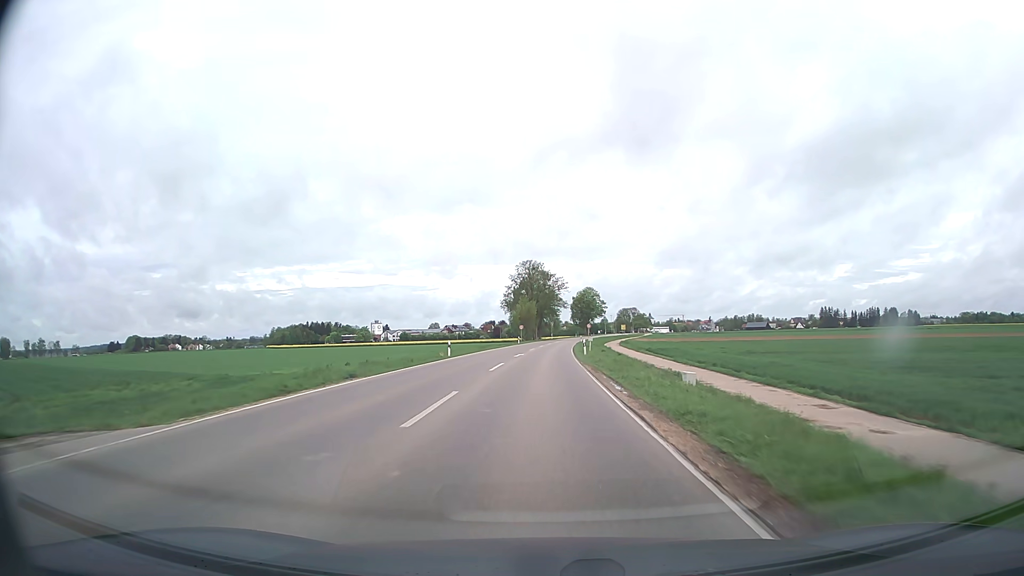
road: tertiary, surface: asphalt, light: Day
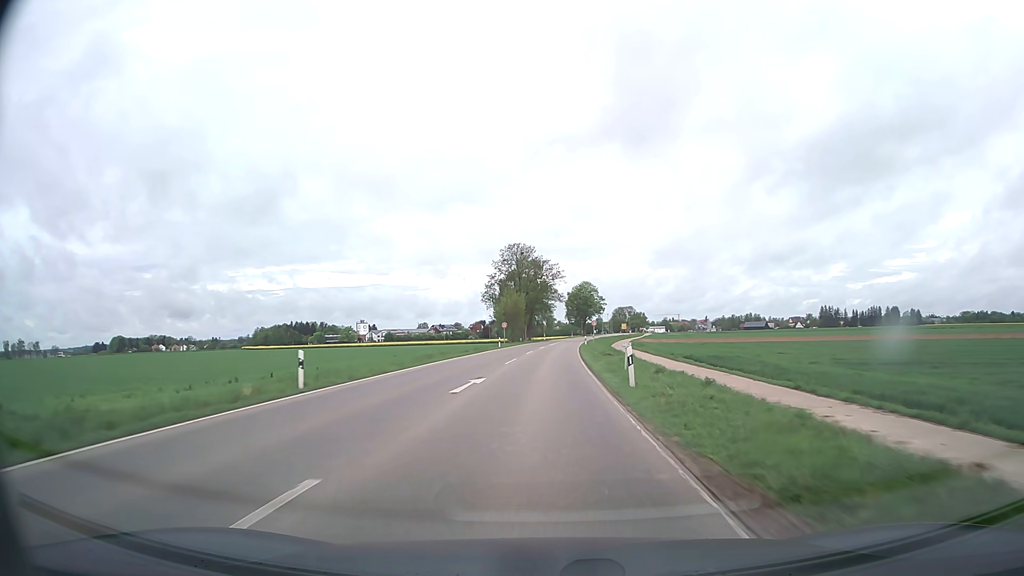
(+0.1, +24.8) m; +1°
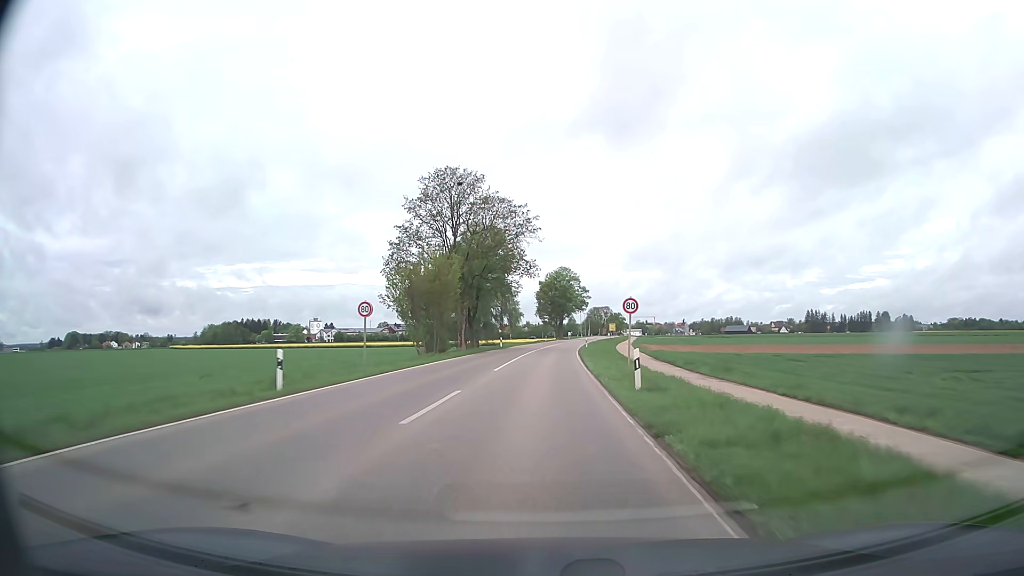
(+1.2, +50.3) m; +3°
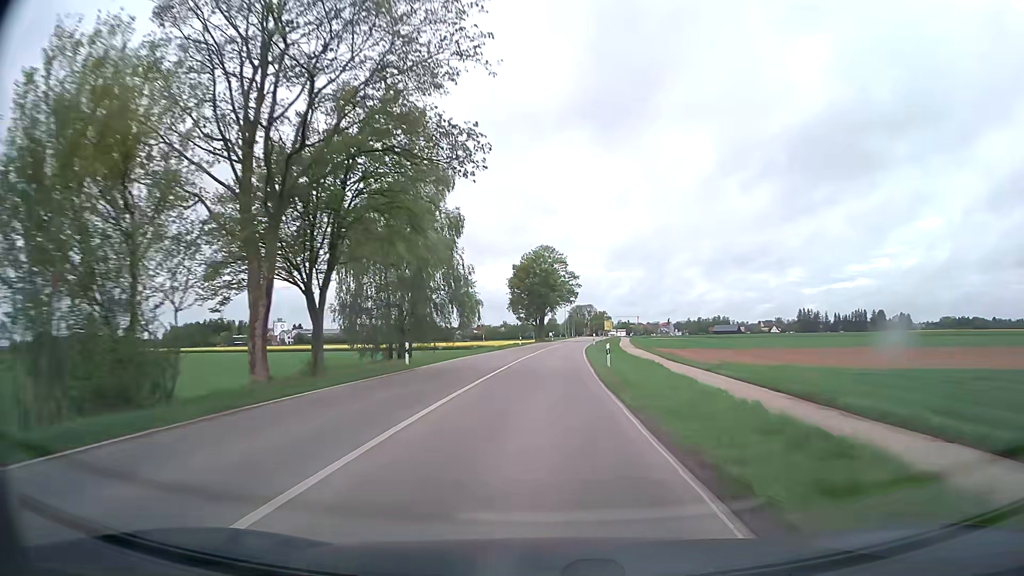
(+0.6, +38.2) m; +2°
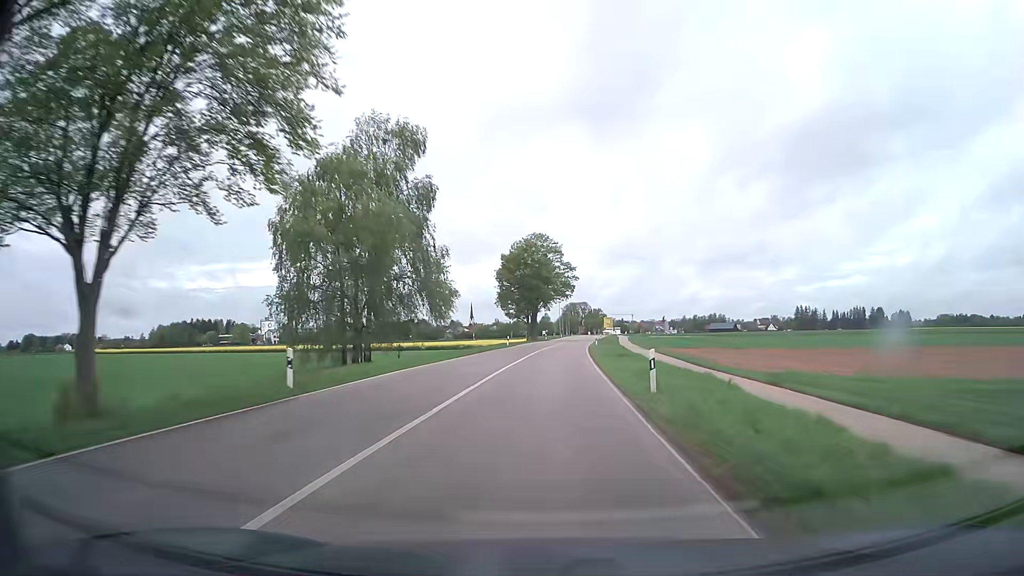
(+0.1, +12.8) m; +1°
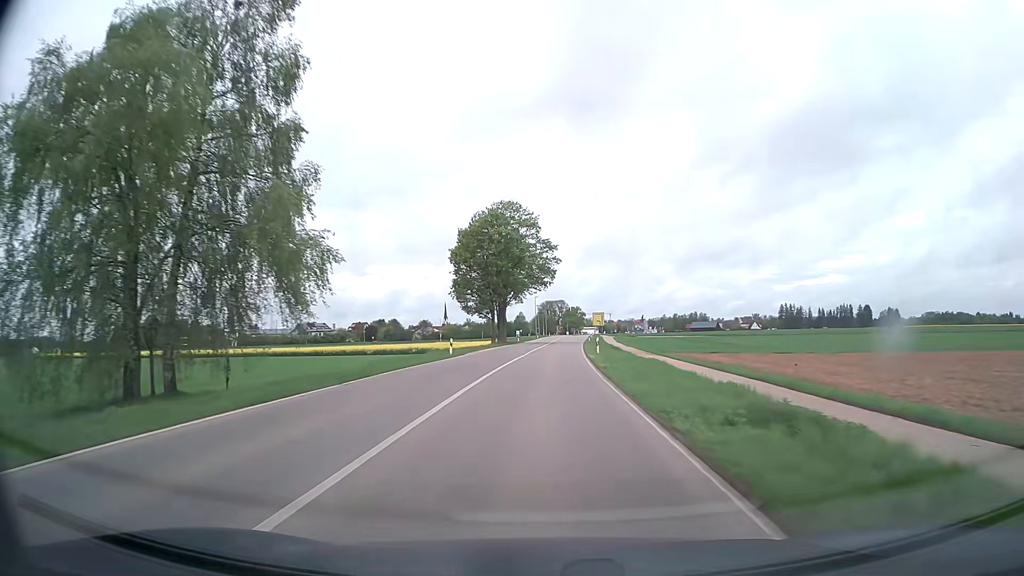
(+0.3, +25.7) m; +2°
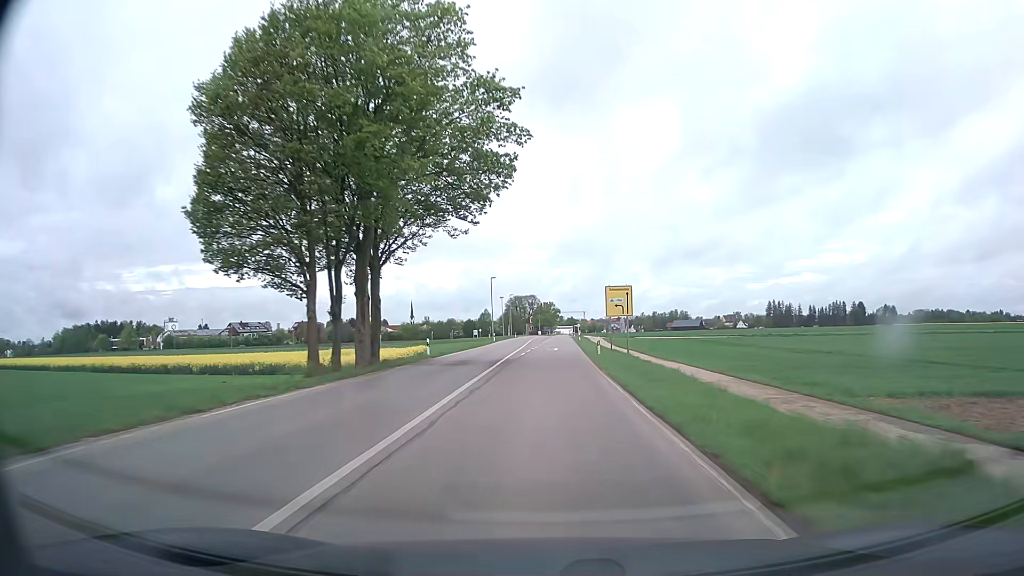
(+1.3, +51.3) m; +2°
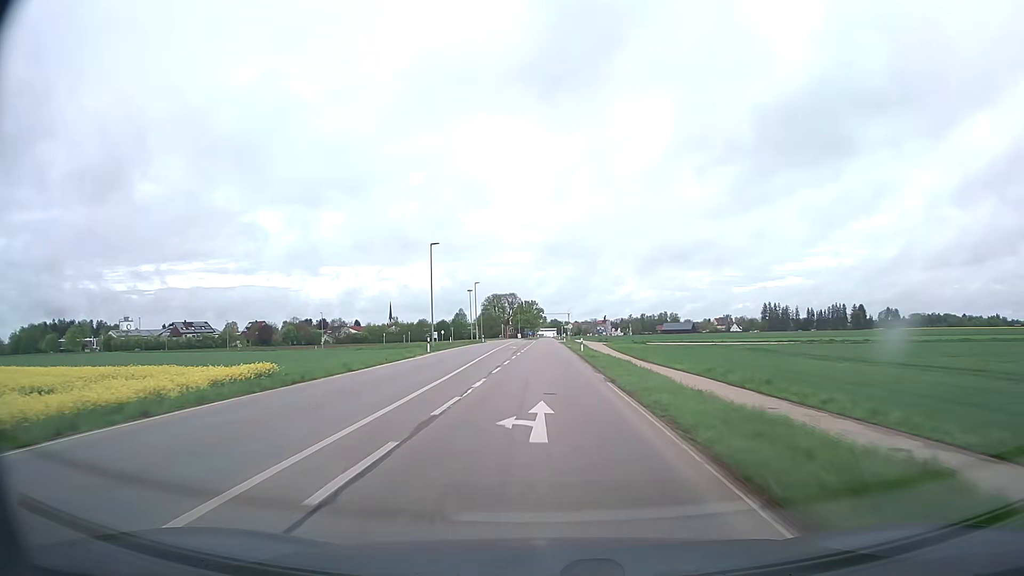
(+0.5, +38.4) m; +2°
(0, +10) (0, +20) (0, +30) (0, +40) (0, +50) (0, +60) (0, +70) (0, +80) (0, +90) (0, +100) m
